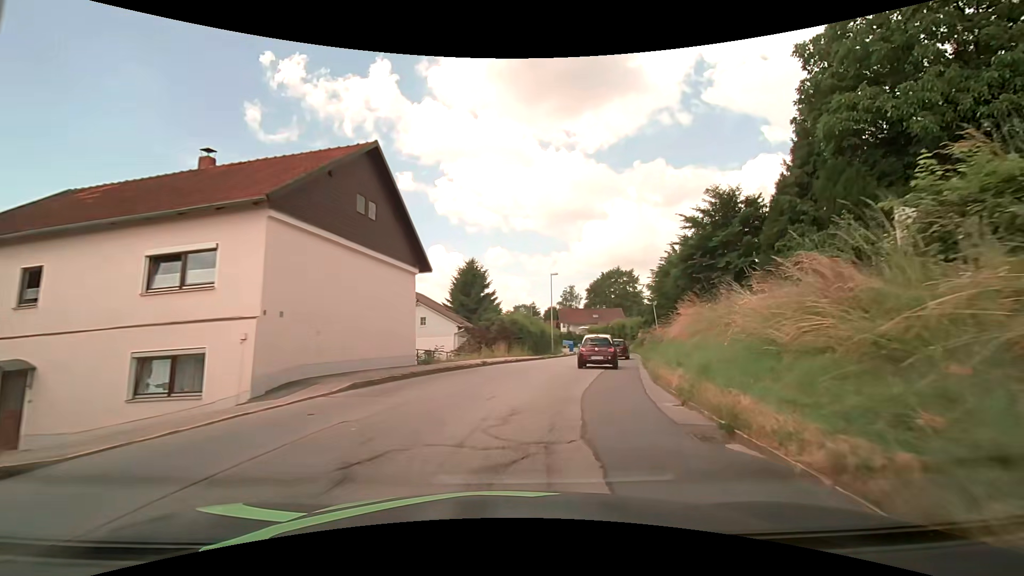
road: secondary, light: Day
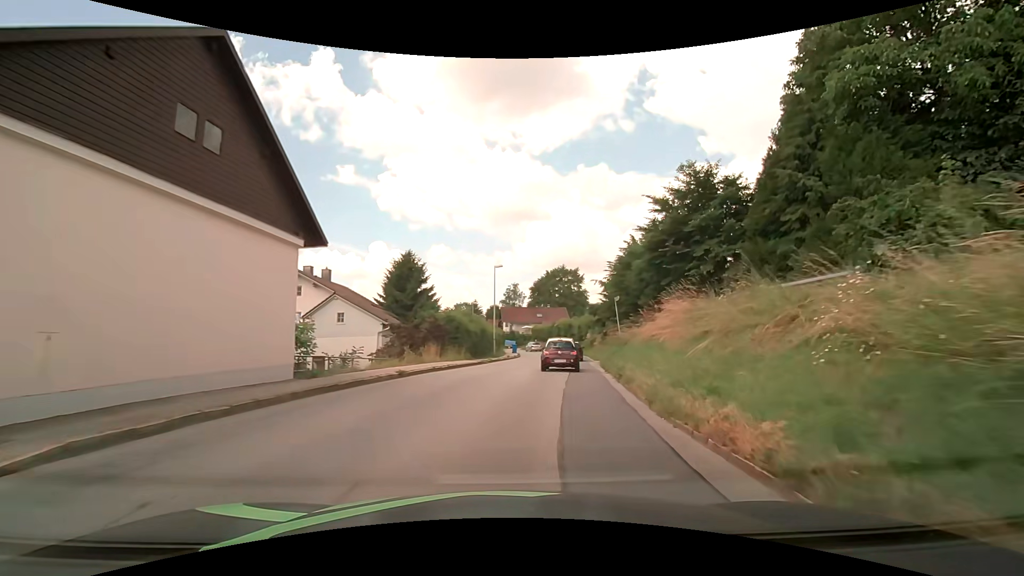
(+0.4, +6.0) m; +7°
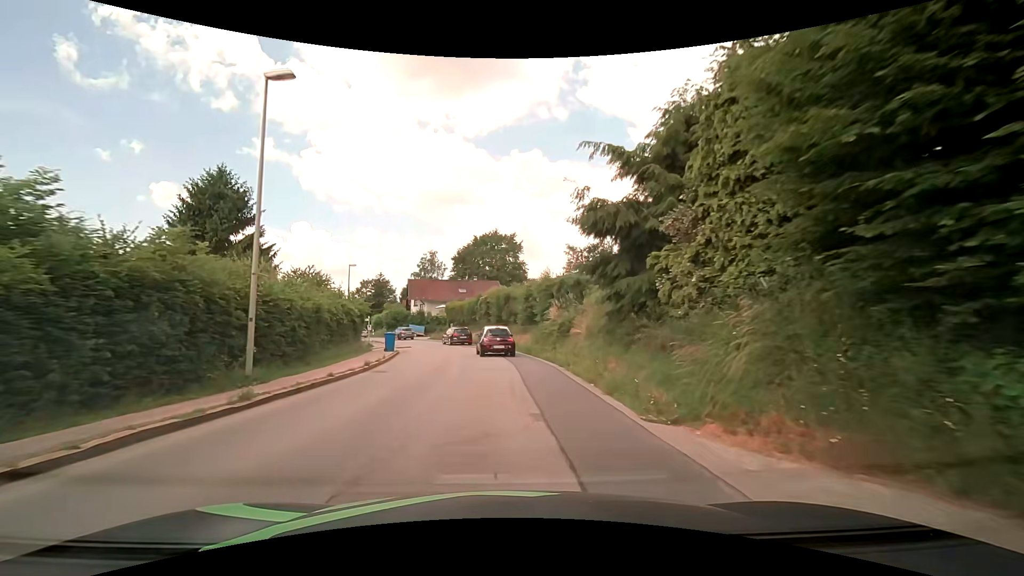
(+3.3, +32.2) m; +7°
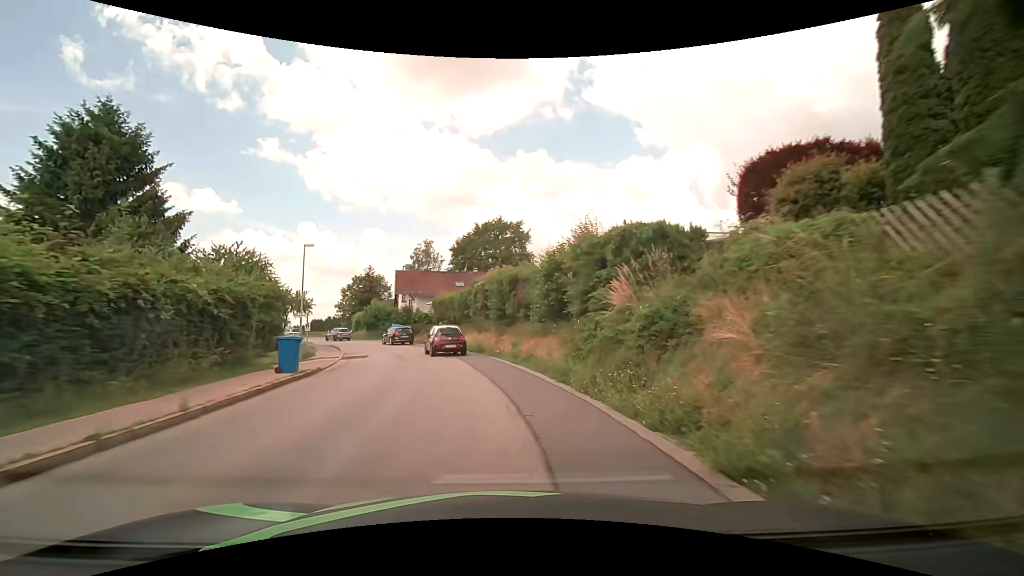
(0.0, +13.6) m; 0°
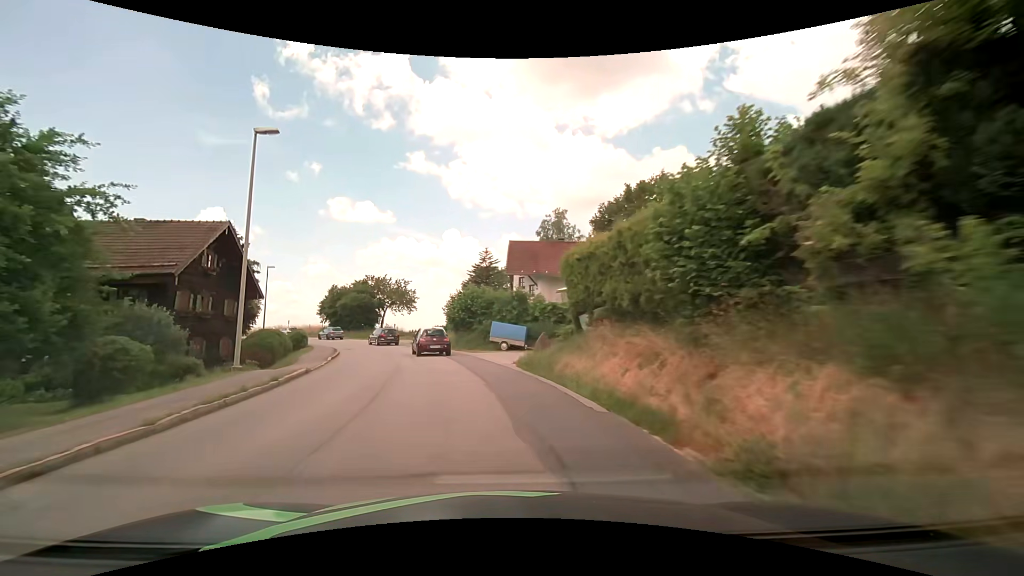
(-3.4, +27.2) m; -15°
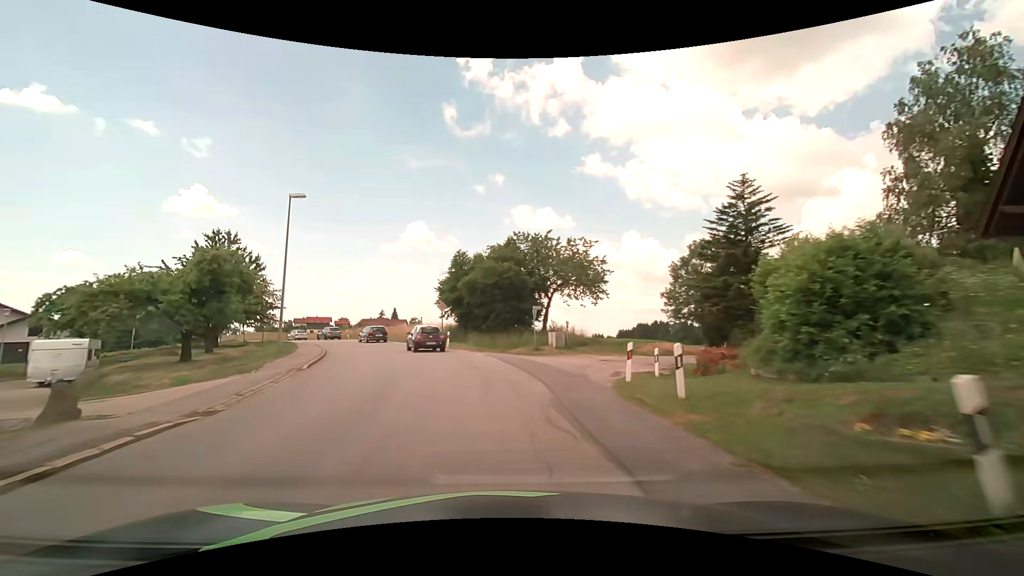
(-6.9, +35.6) m; -21°
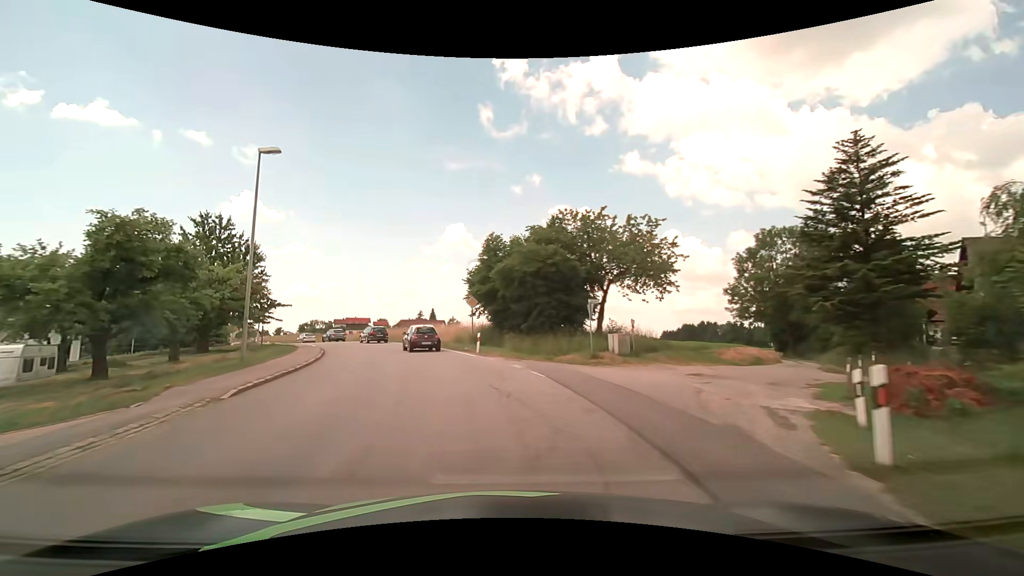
(-0.3, +7.5) m; -5°
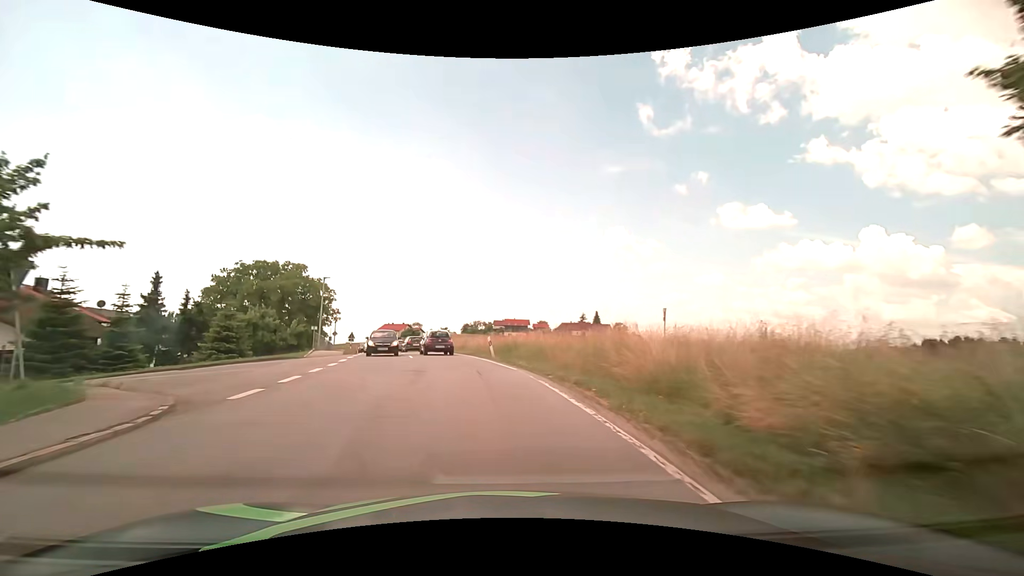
(-5.0, +29.9) m; -18°
(0, +10) (-2, +20) (-4, +30) (-6, +39) (-9, +49) (-12, +59) (-15, +68) (-18, +78) (-21, +87) (-24, +97) m
